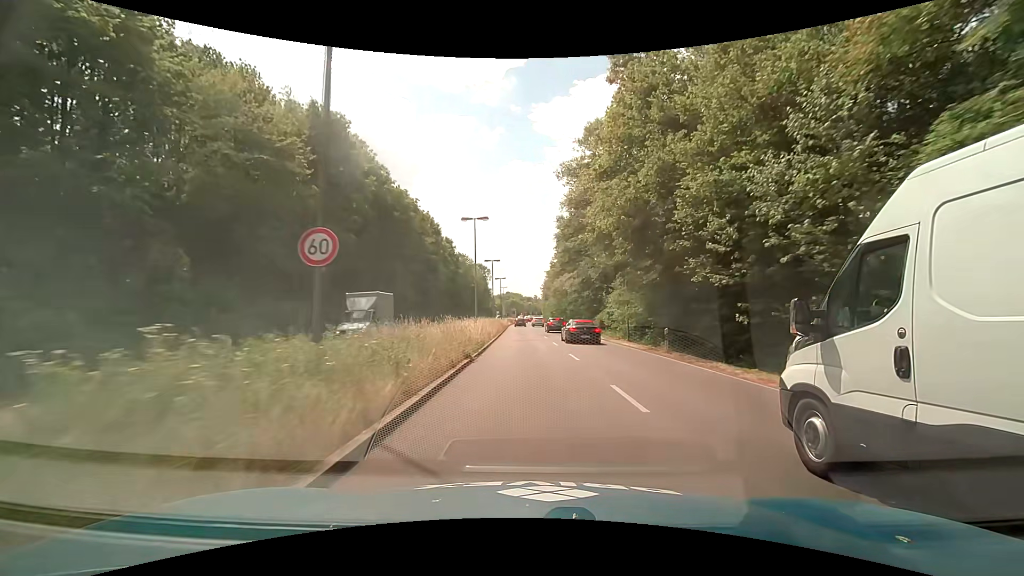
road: primary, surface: asphalt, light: Day
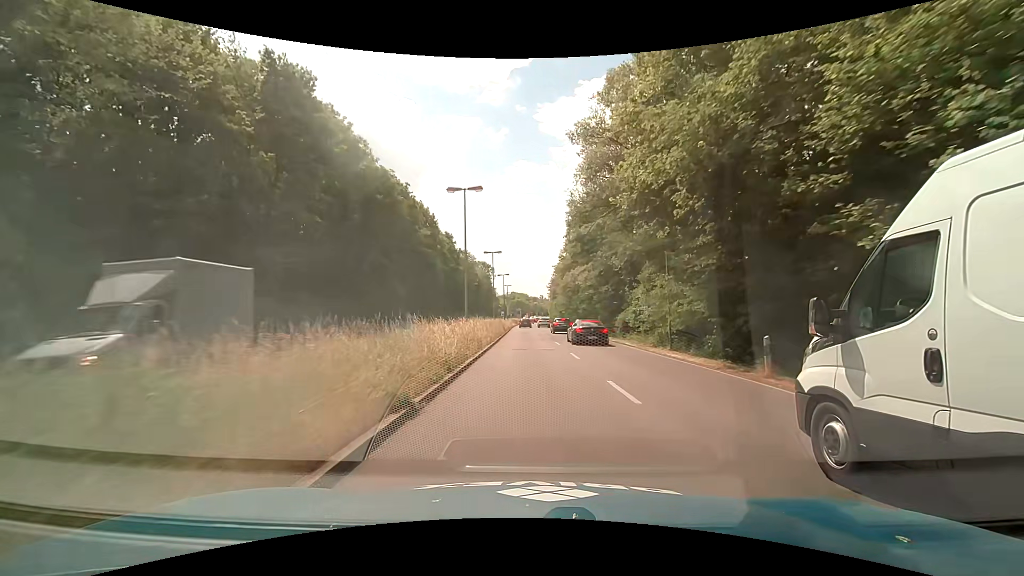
(-0.1, +8.3) m; -1°
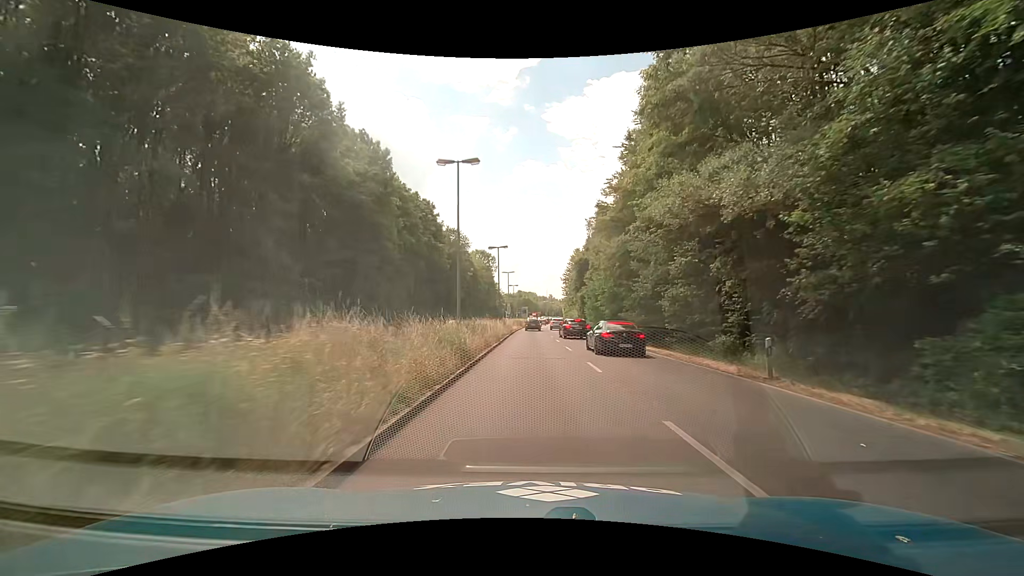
(-0.1, +31.1) m; -1°
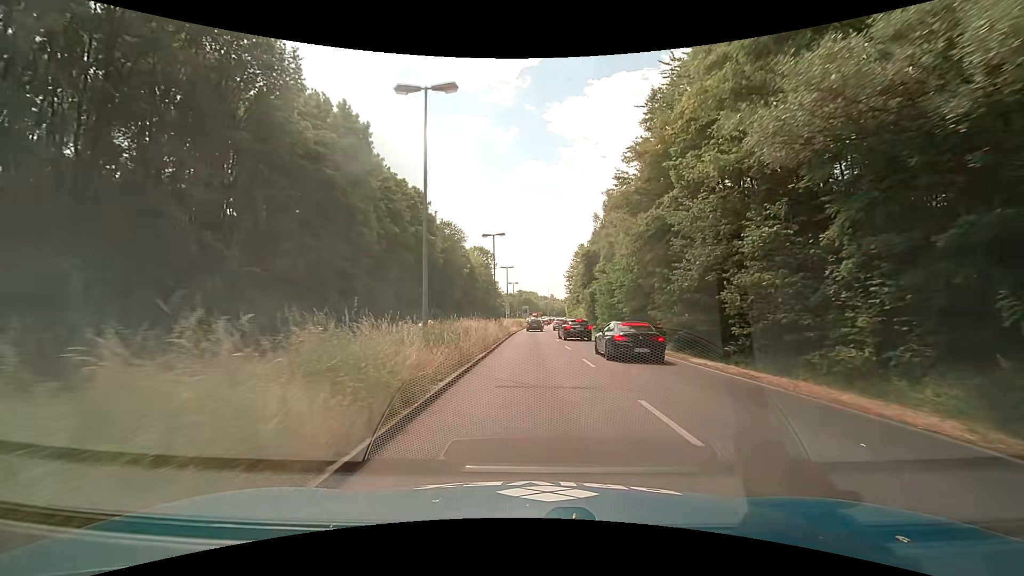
(0.0, +7.3) m; +1°
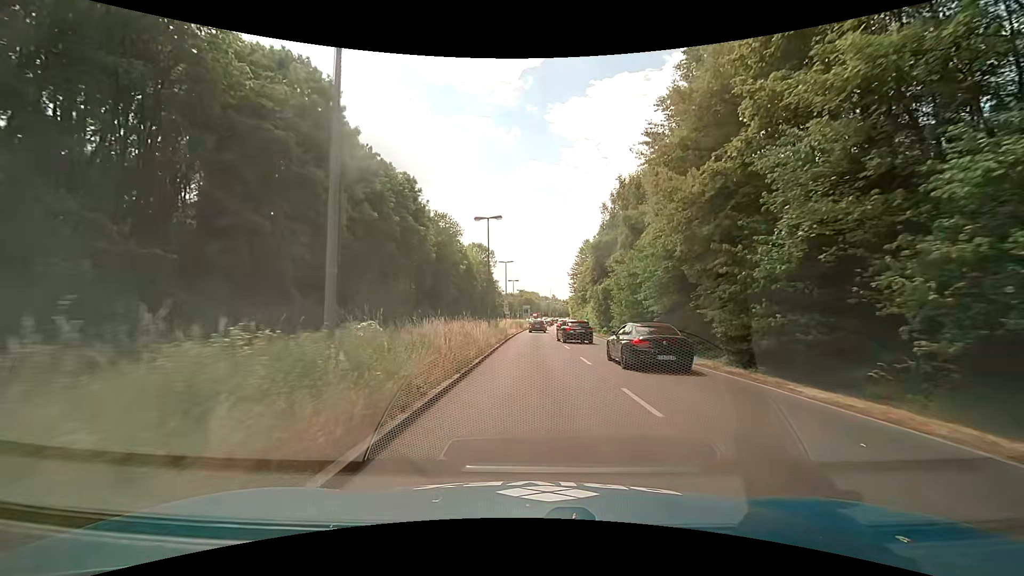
(-0.1, +7.2) m; -1°
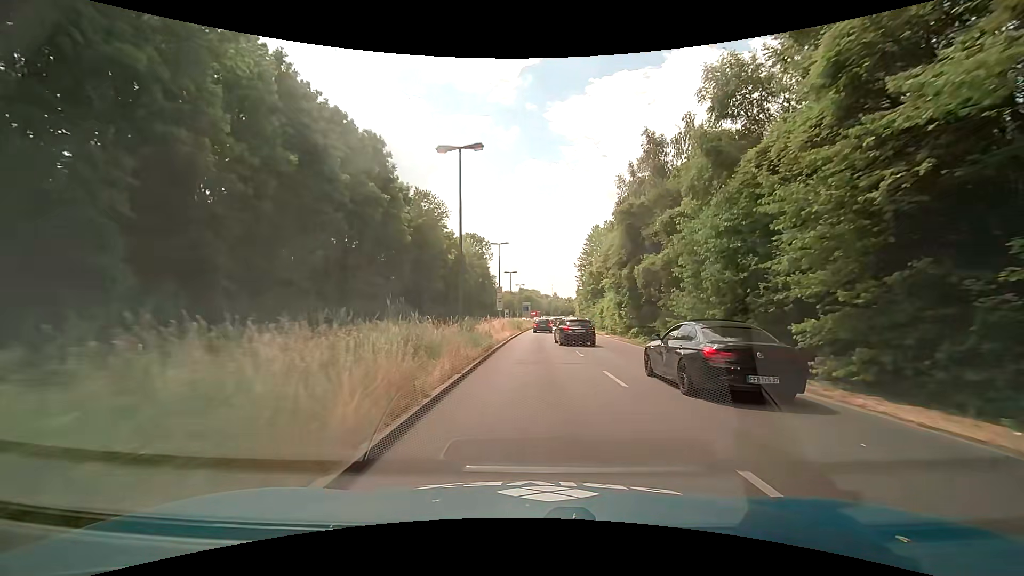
(+0.1, +14.1) m; 0°
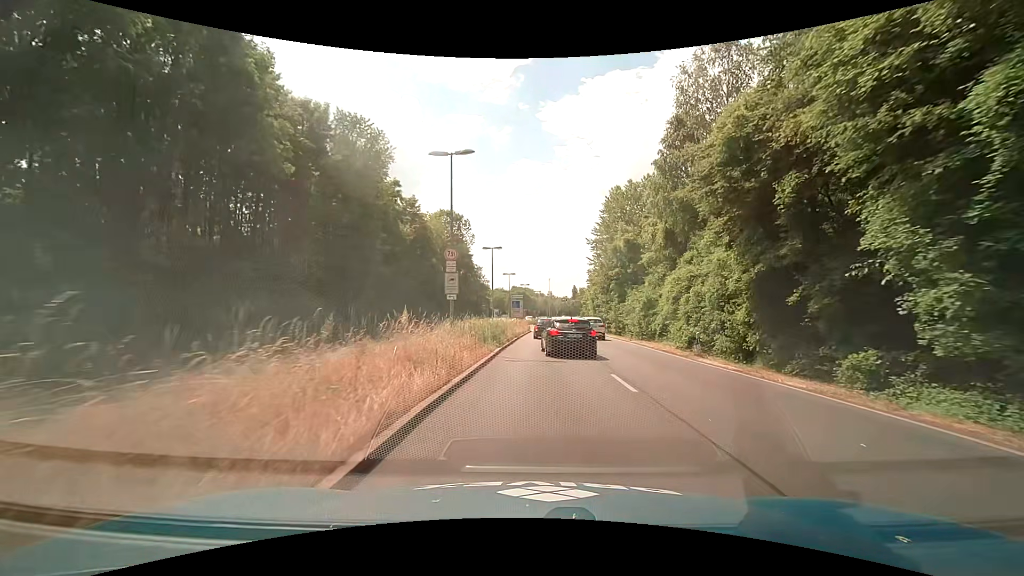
(+0.3, +25.9) m; +1°
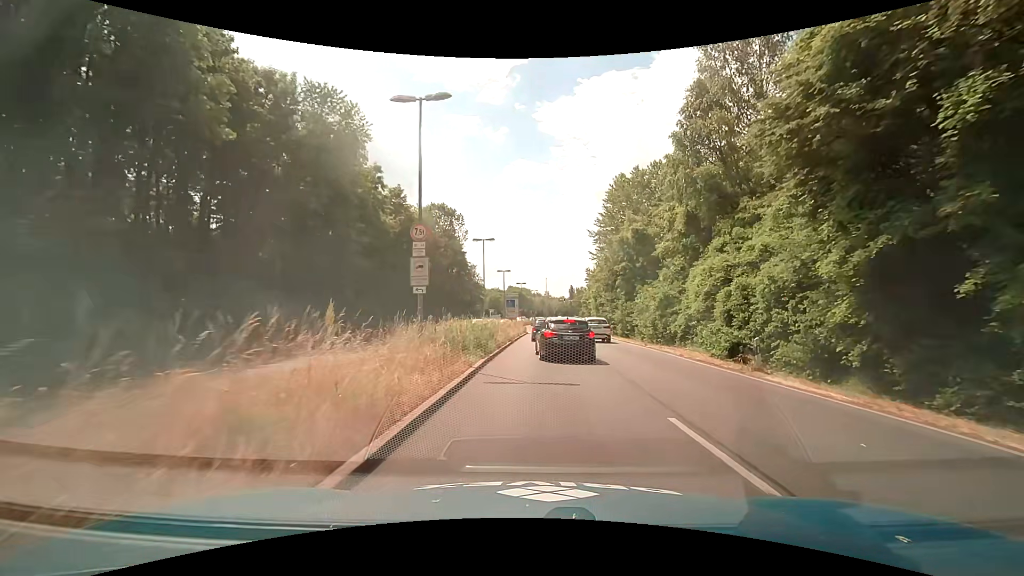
(0.0, +5.4) m; 0°
